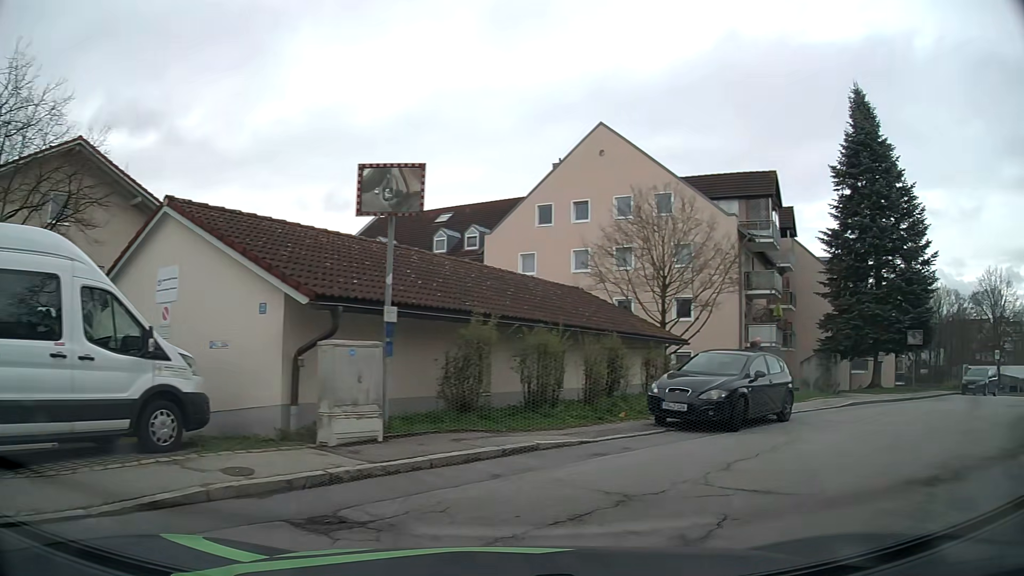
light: Day
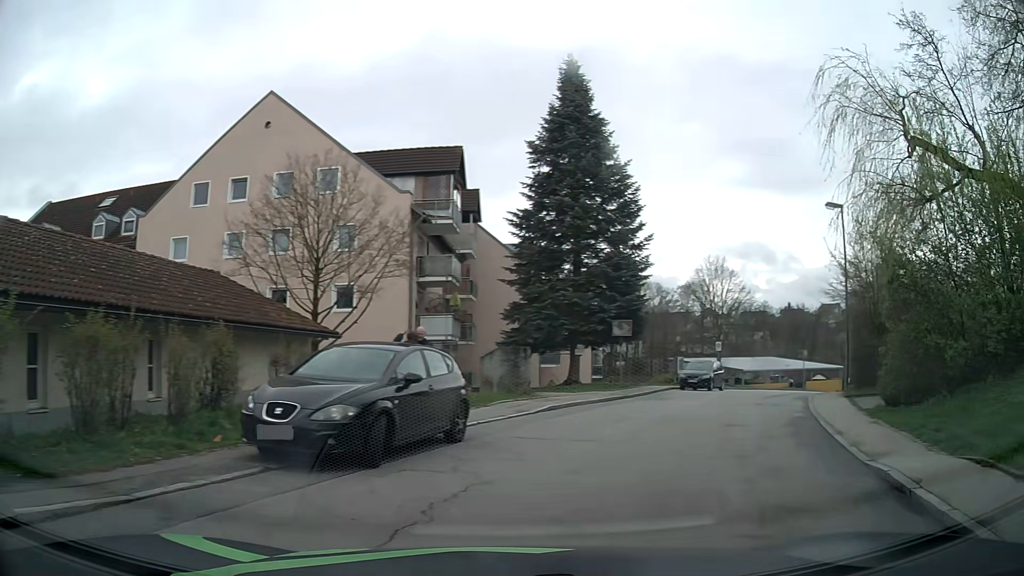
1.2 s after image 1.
(+1.0, +4.2) m; +28°
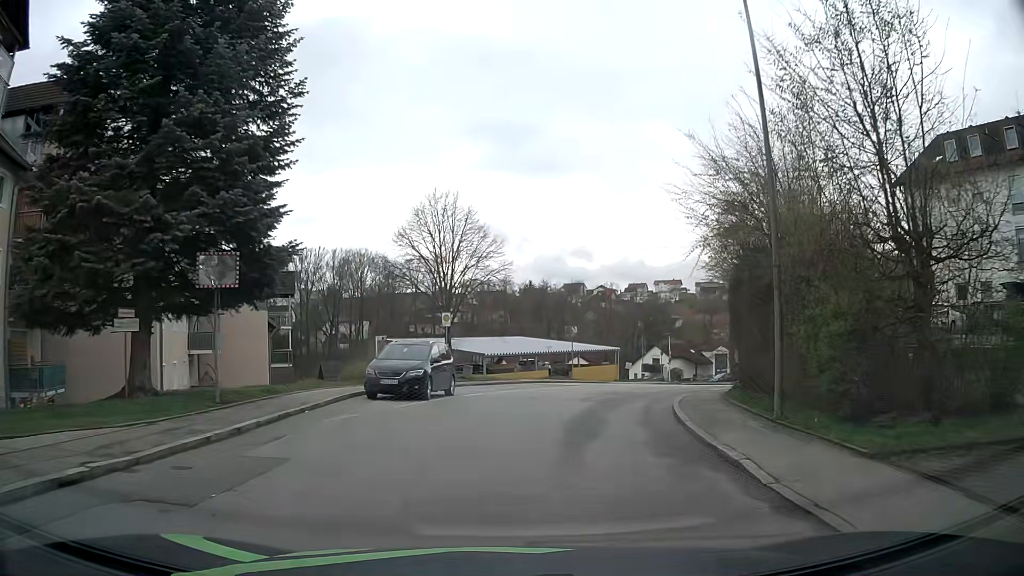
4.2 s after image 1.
(+5.0, +17.5) m; +21°
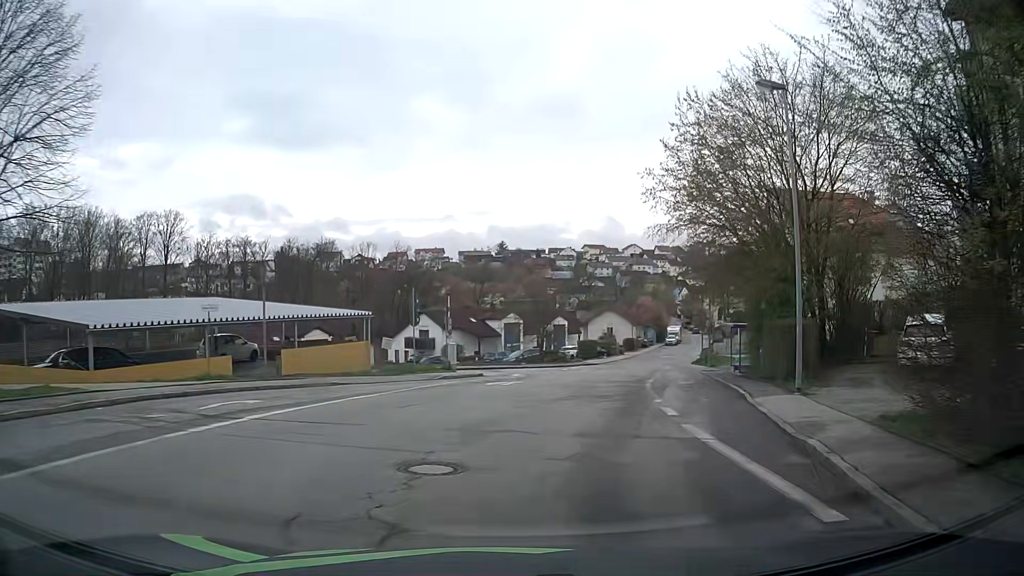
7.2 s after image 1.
(+3.9, +24.7) m; +20°
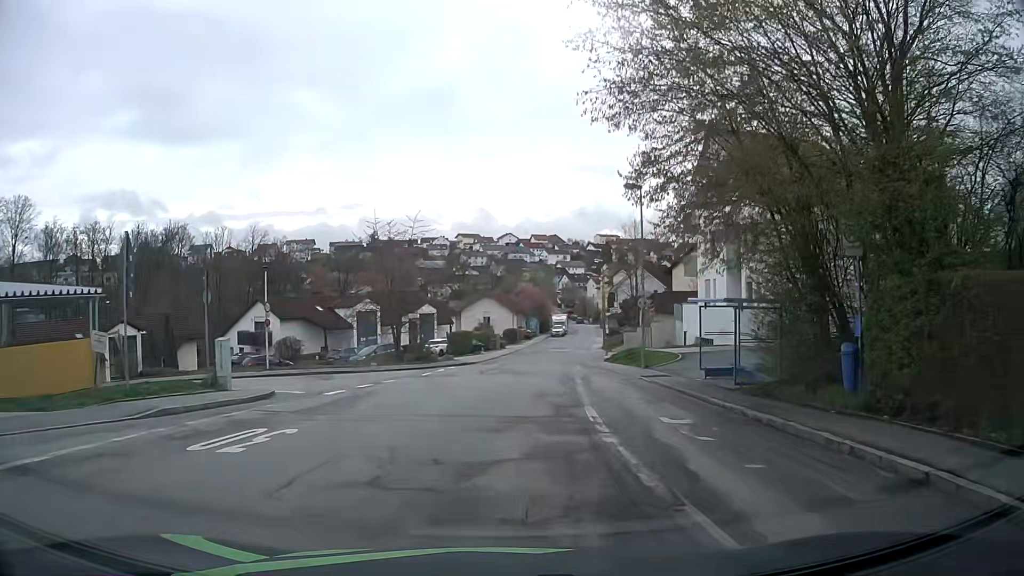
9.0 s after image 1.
(+1.7, +14.3) m; +11°
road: residential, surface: asphalt
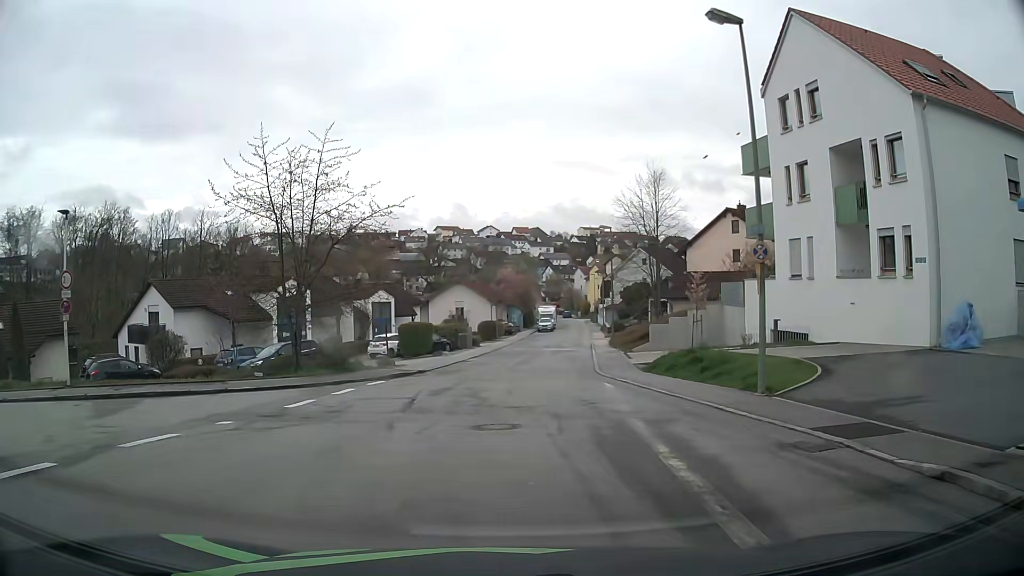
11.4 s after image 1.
(+0.4, +15.9) m; +3°
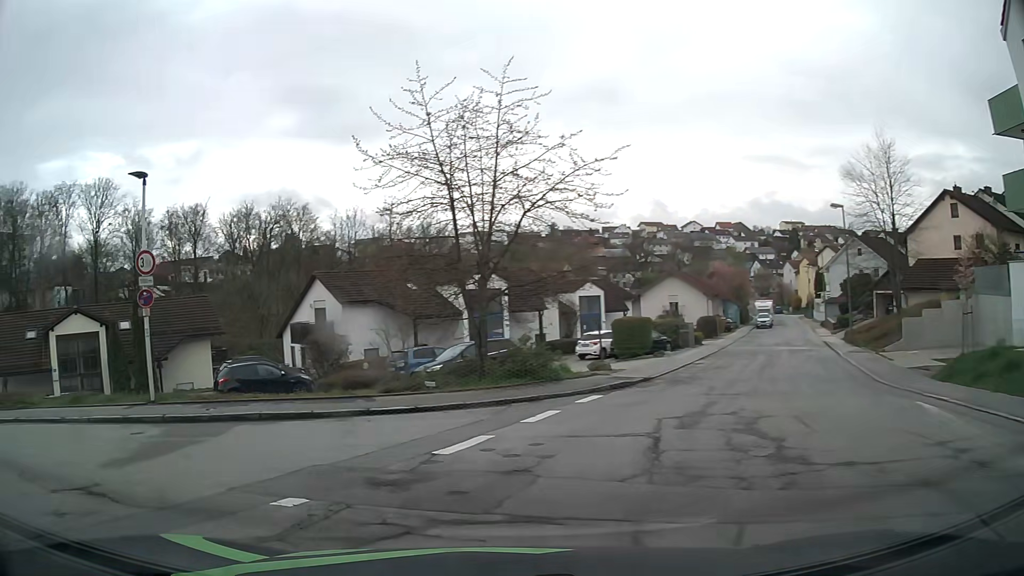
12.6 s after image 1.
(-0.9, +6.0) m; -18°
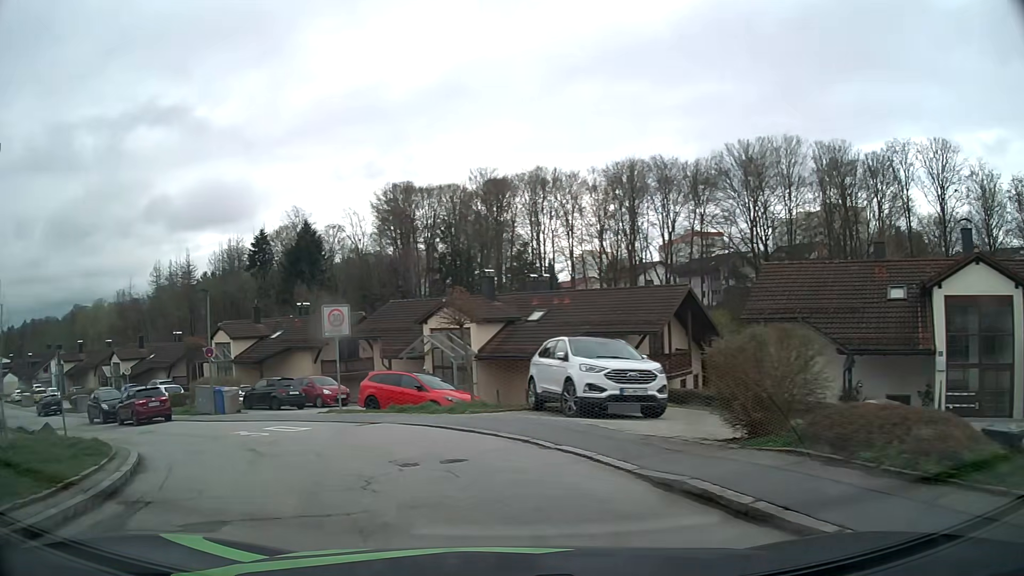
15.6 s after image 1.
(-8.4, +10.9) m; -74°
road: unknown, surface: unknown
(-2, +10) (-8, +18) (-16, +23) (-24, +29) (-32, +36) (-40, +42) (-48, +48) (-56, +54) (-64, +60) (-72, +66) m
